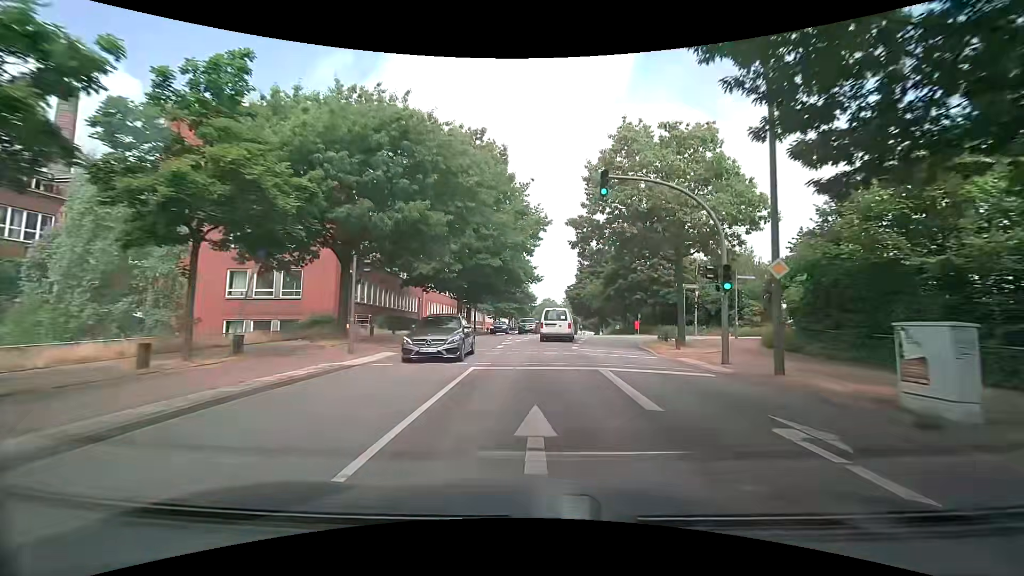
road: secondary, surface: asphalt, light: Day
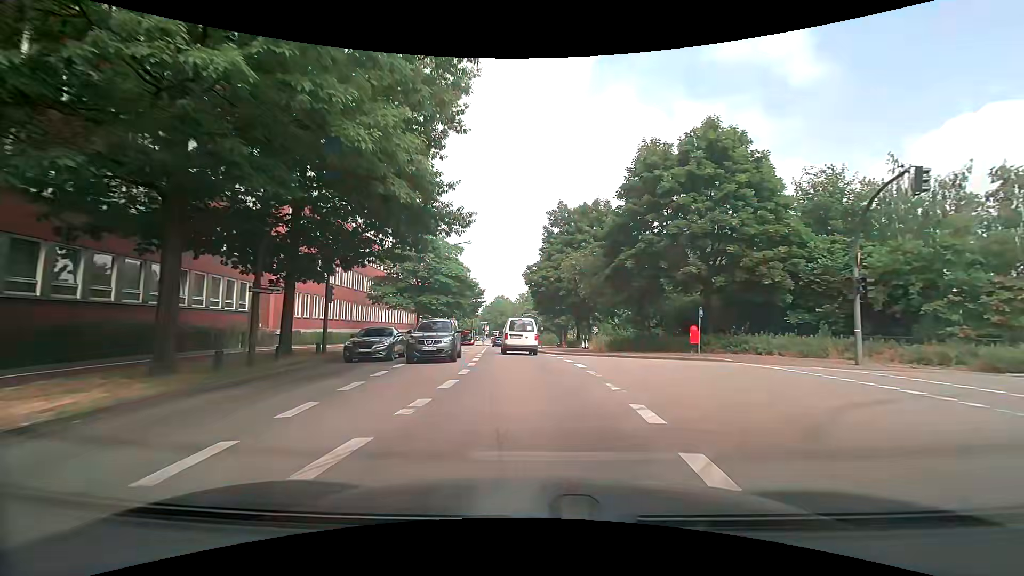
(+1.2, +29.3) m; +5°
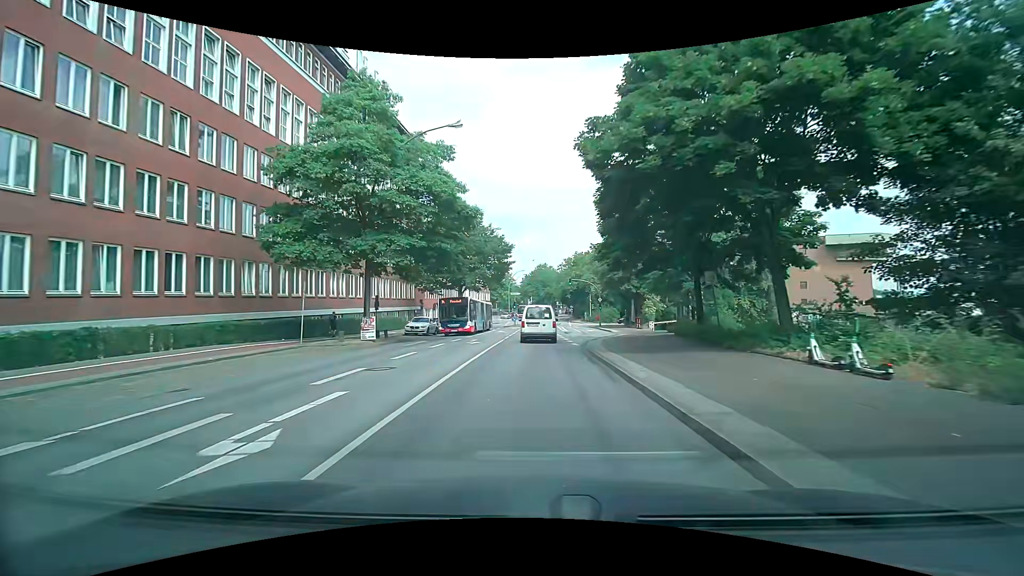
(-0.8, +29.6) m; -5°
